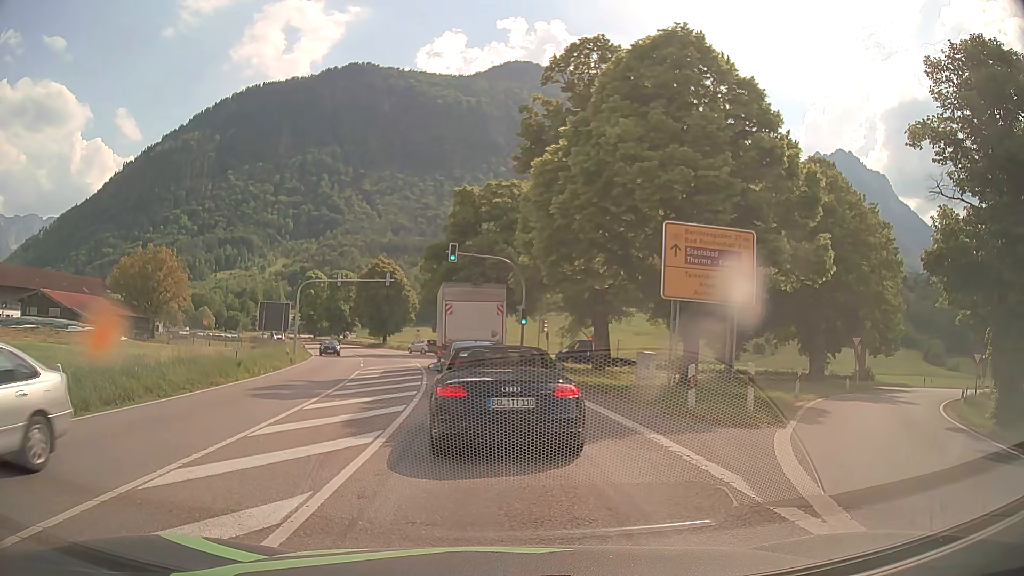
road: primary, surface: asphalt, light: Day
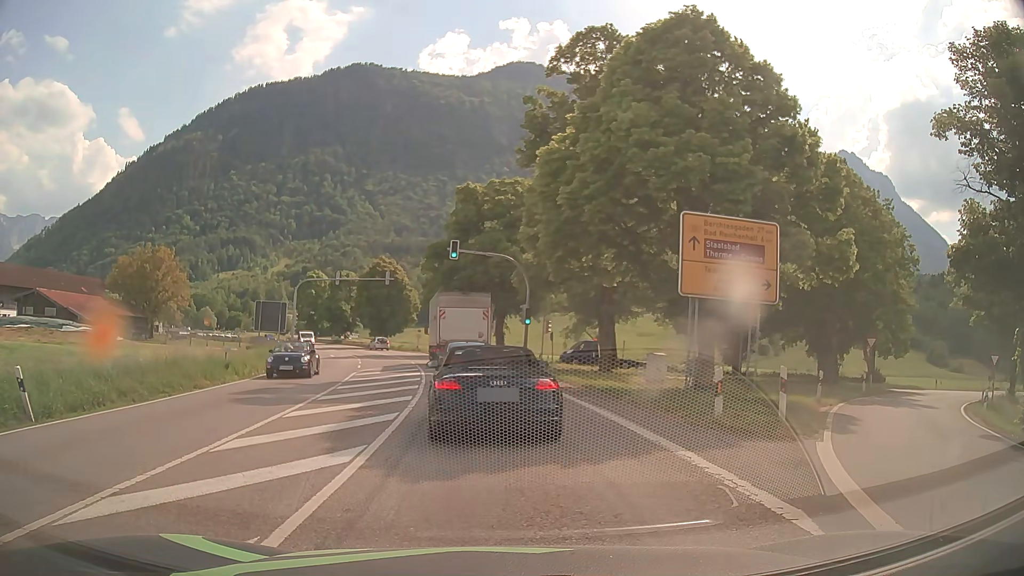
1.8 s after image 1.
(0.0, +1.5) m; 0°
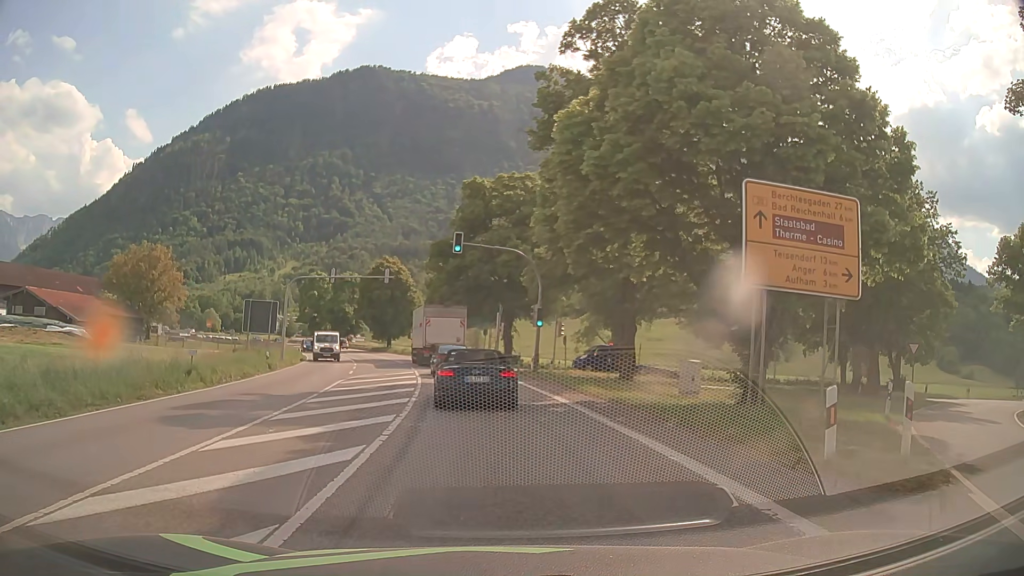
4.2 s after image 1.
(0.0, +4.0) m; -1°
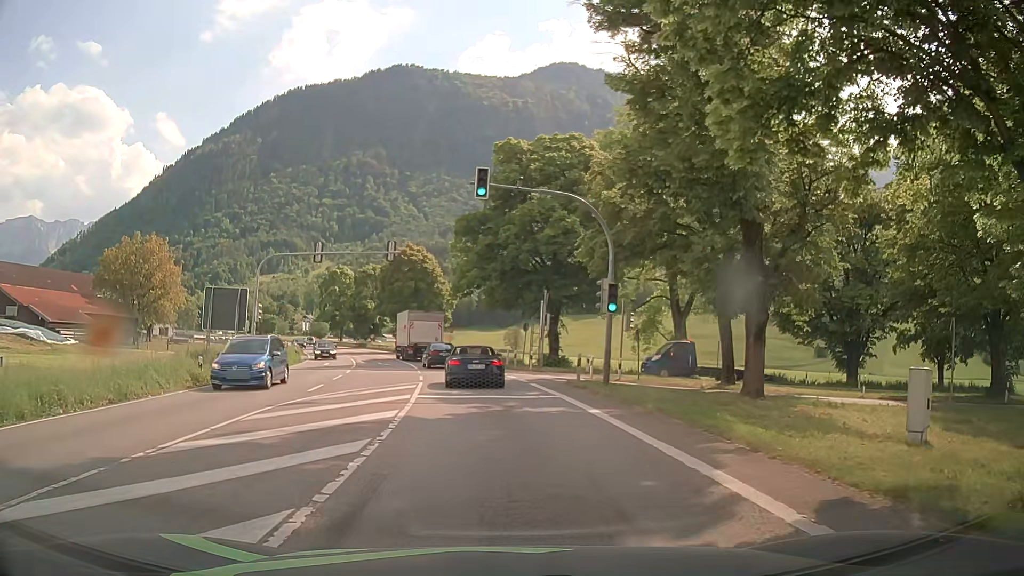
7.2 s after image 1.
(-0.1, +12.4) m; -2°
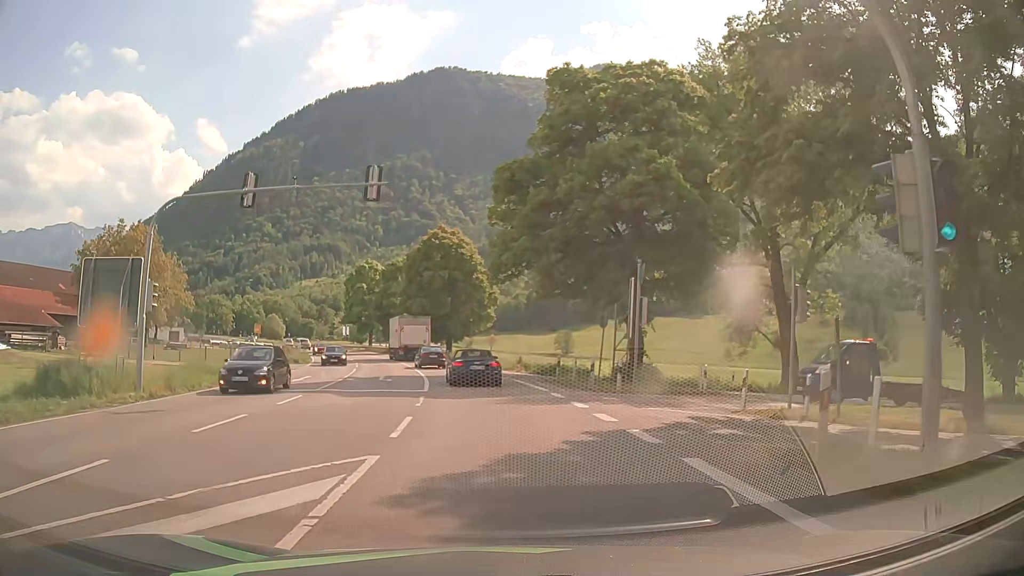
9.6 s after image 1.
(-0.8, +15.3) m; -5°
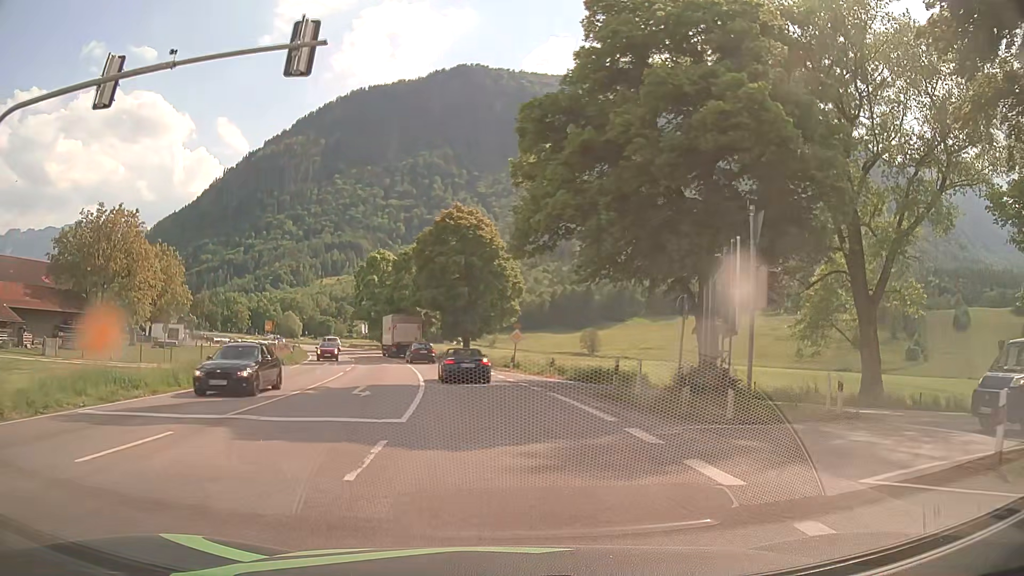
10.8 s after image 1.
(-0.1, +9.2) m; -2°
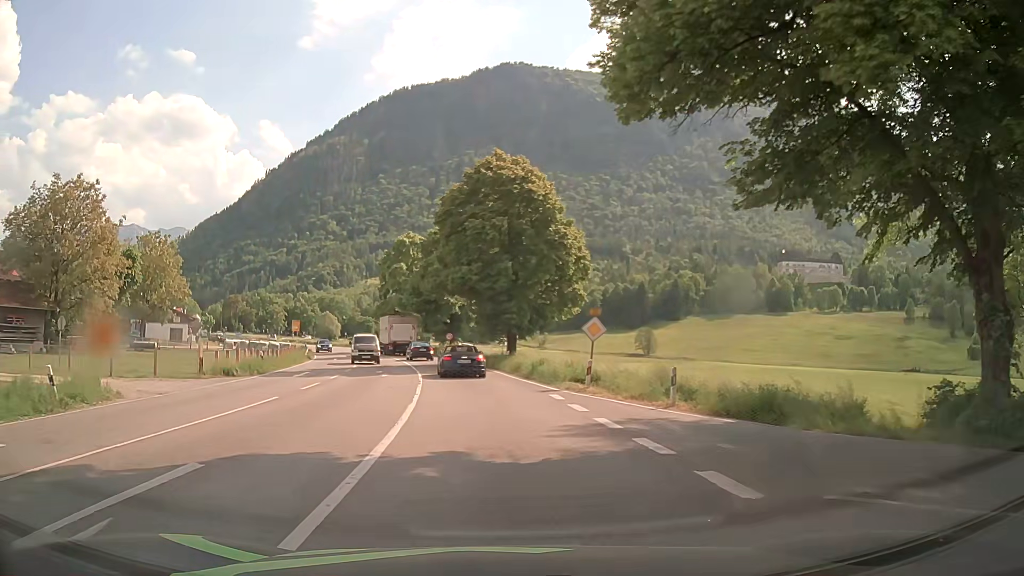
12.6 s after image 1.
(-0.6, +15.6) m; -4°
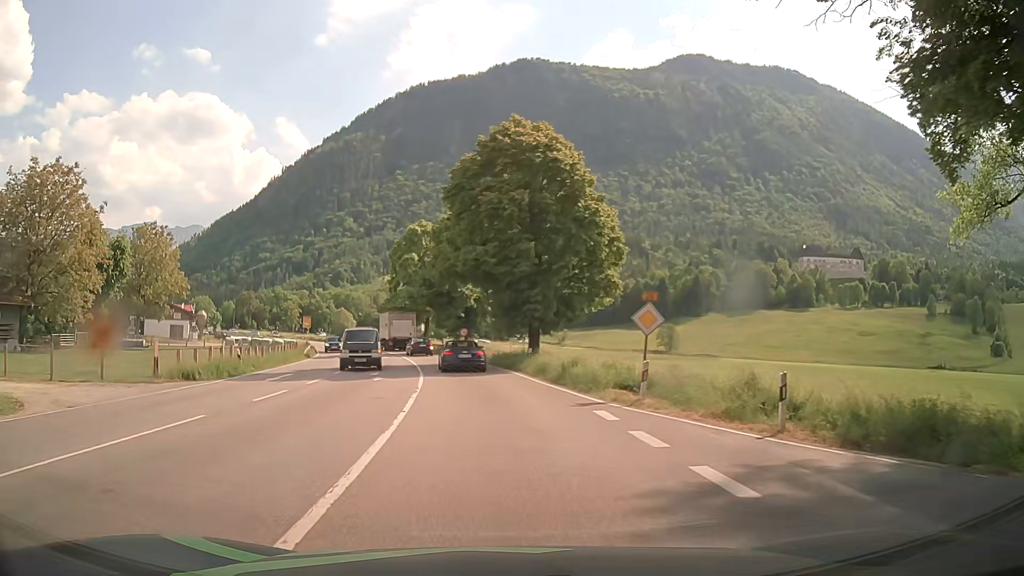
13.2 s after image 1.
(-0.1, +5.7) m; -2°
(0, +10) (-1, +20) (-2, +30) (-3, +40) (-5, +50) (-8, +59) (-10, +69) (-13, +79) (-17, +88) (-20, +97) m
